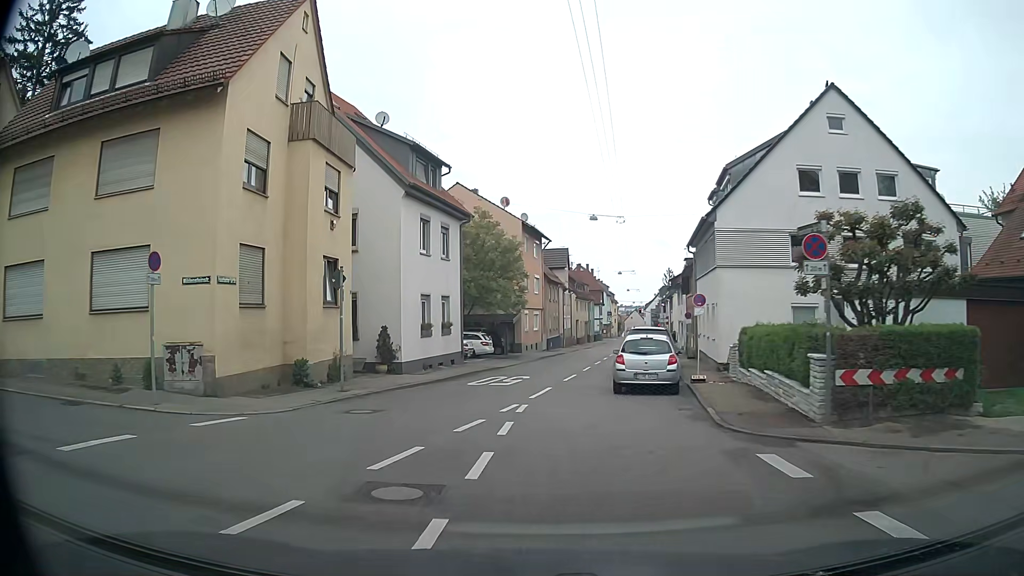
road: secondary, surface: asphalt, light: Day
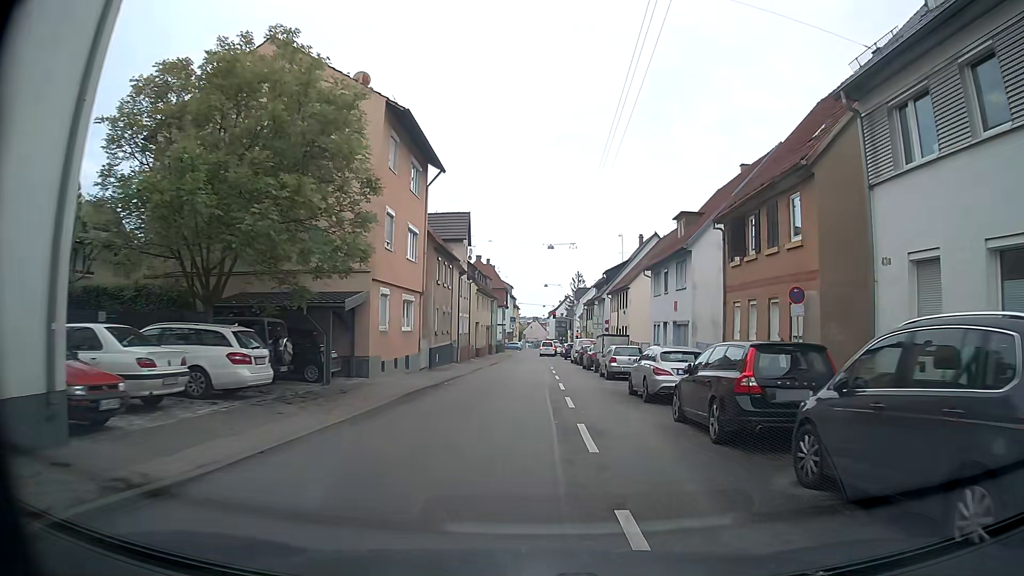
(+0.8, +25.5) m; +11°
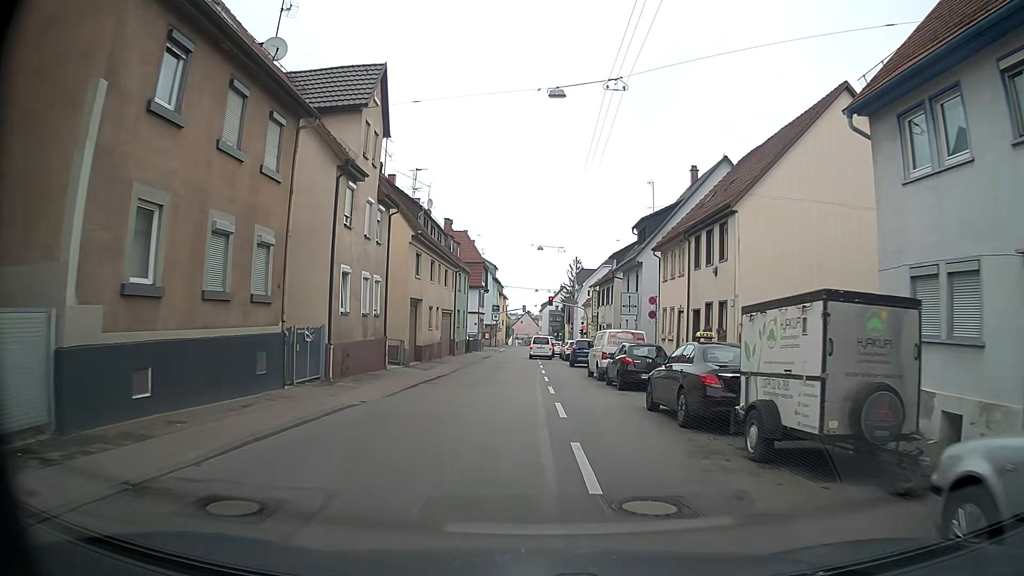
(-0.2, +26.7) m; -1°
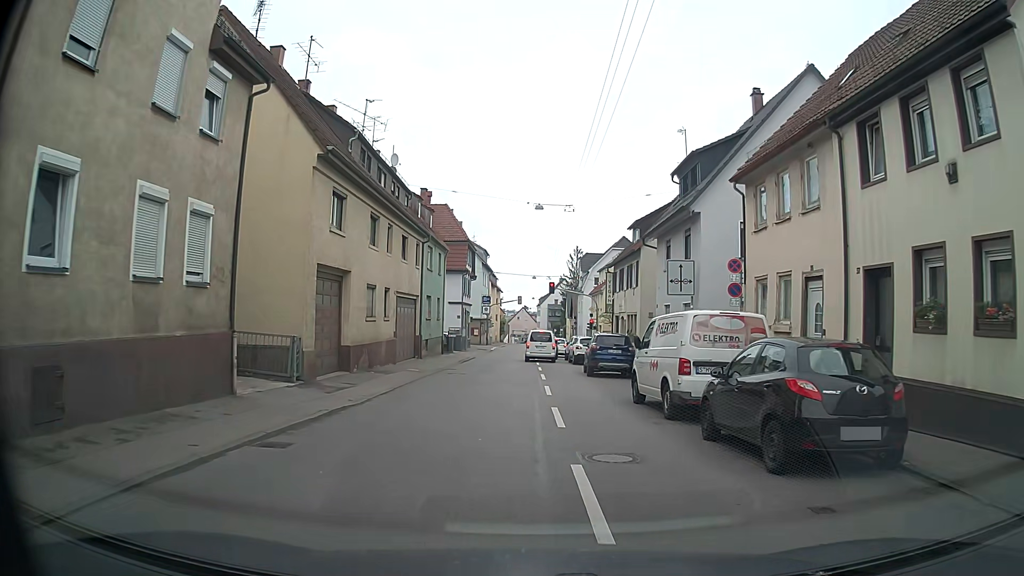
(+0.1, +13.4) m; 0°
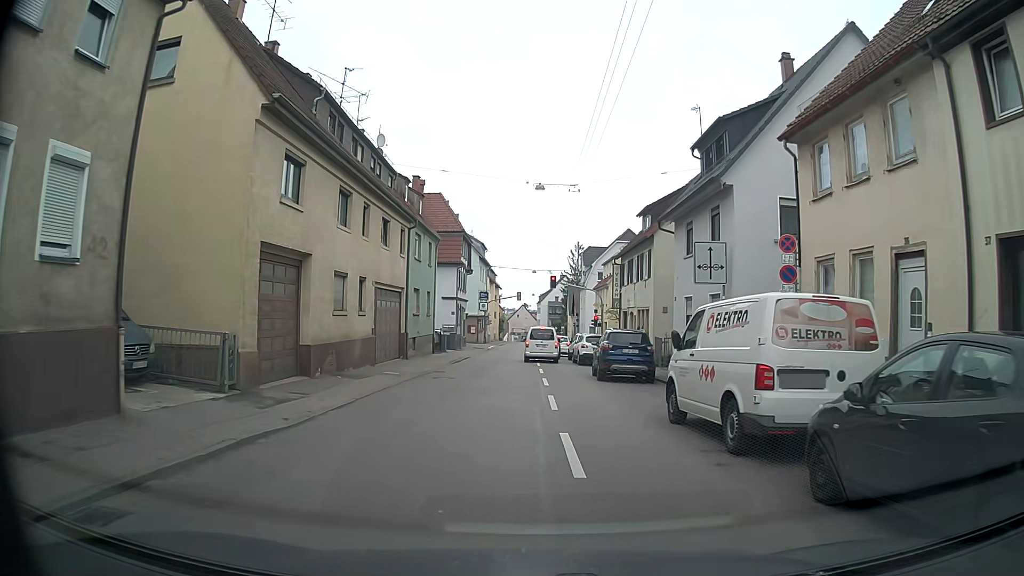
(0.0, +4.0) m; -1°
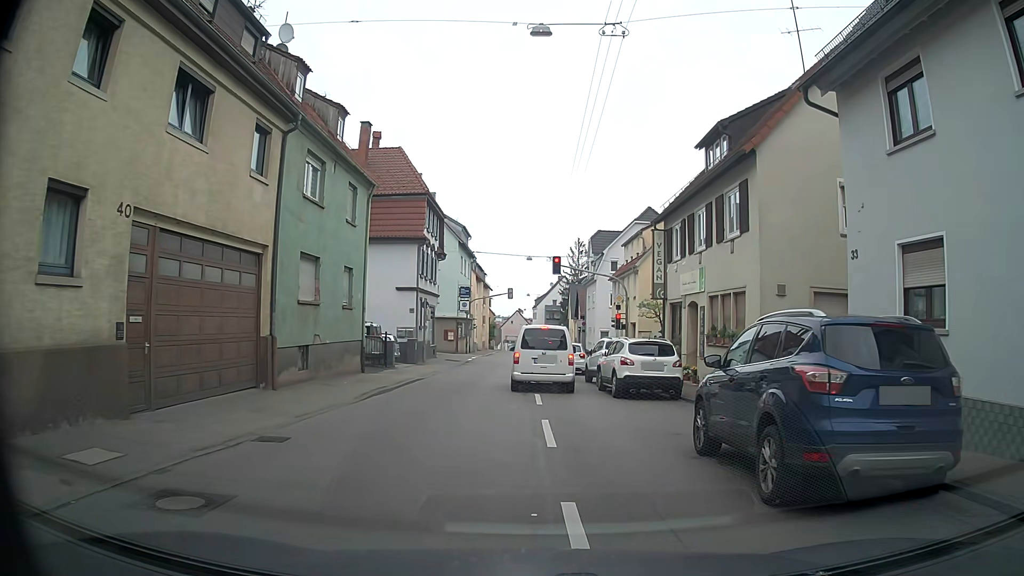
(+0.3, +15.8) m; +1°
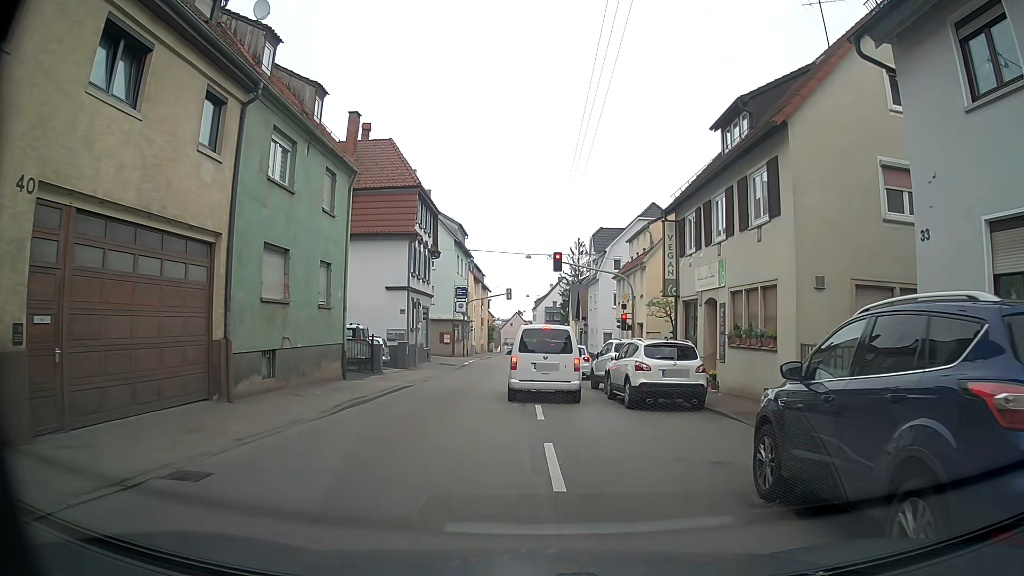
(0.0, +2.4) m; 0°
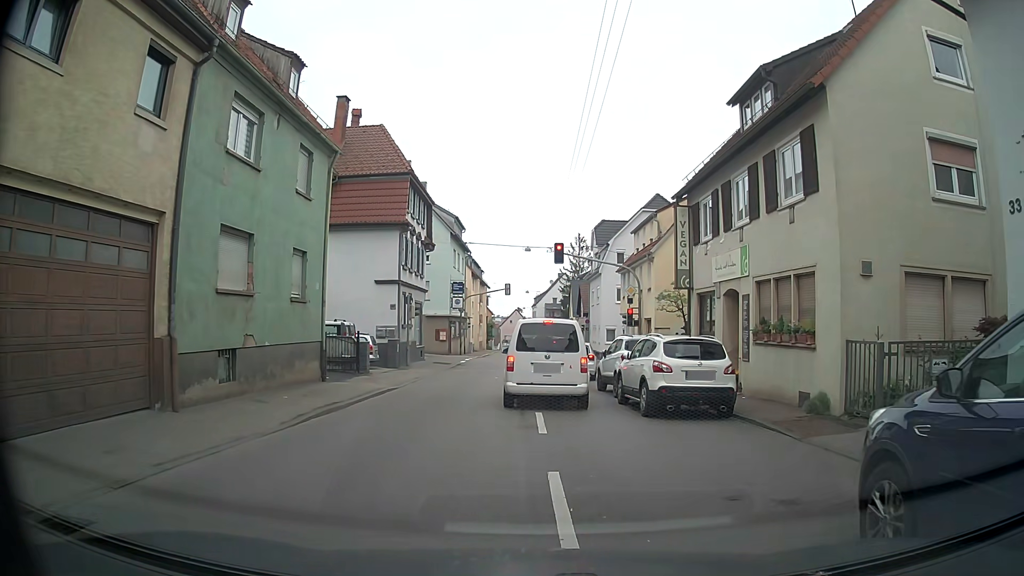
(0.0, +2.2) m; 0°
